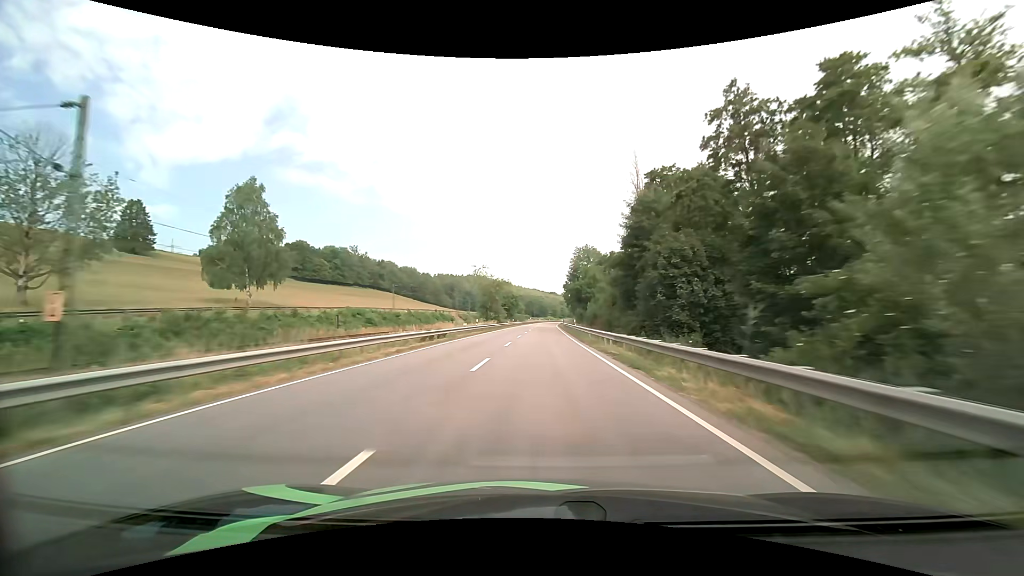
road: primary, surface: asphalt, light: Day
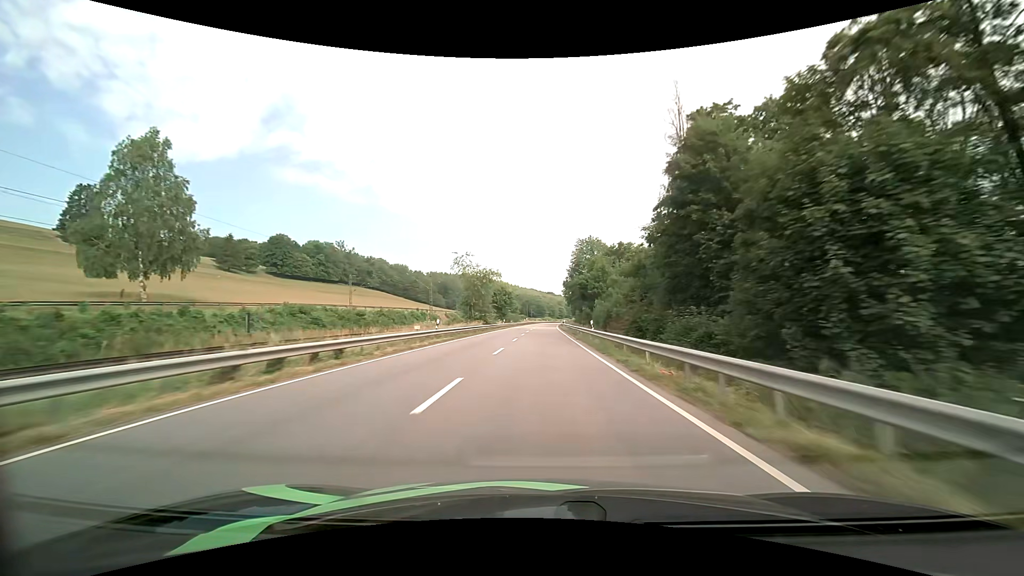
(0.0, +18.0) m; 0°
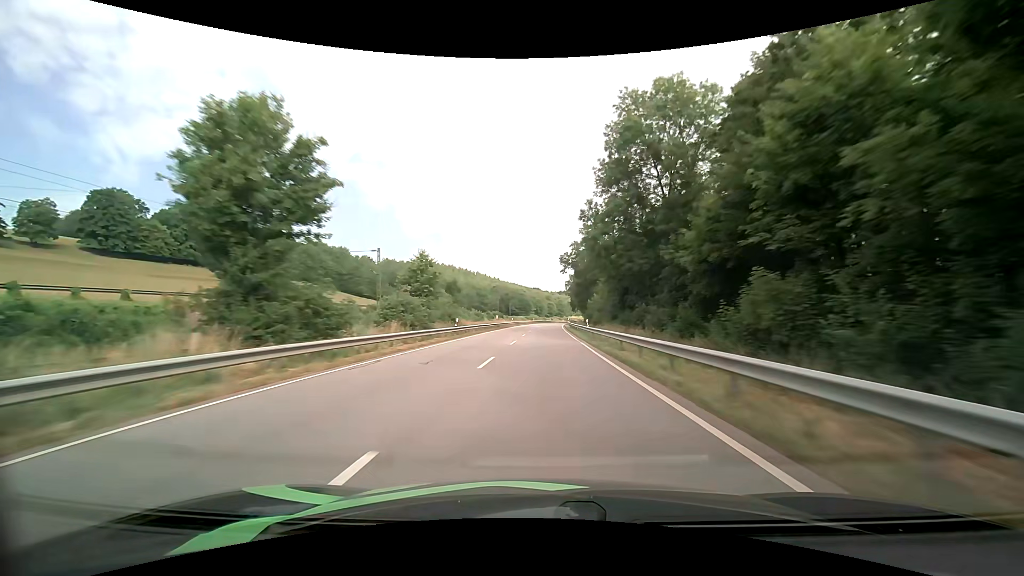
(+1.2, +90.9) m; +2°
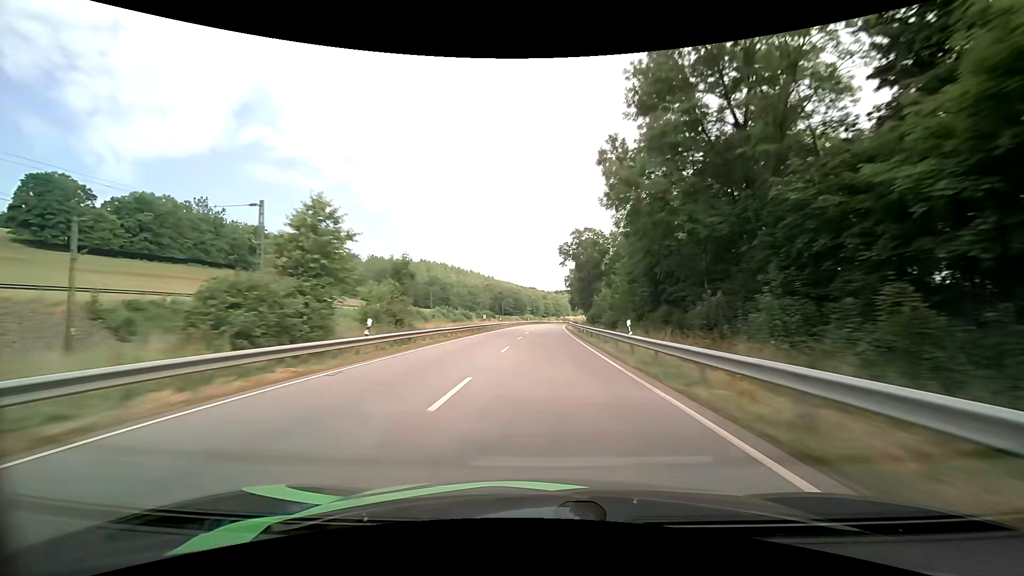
(+0.1, +18.2) m; +1°
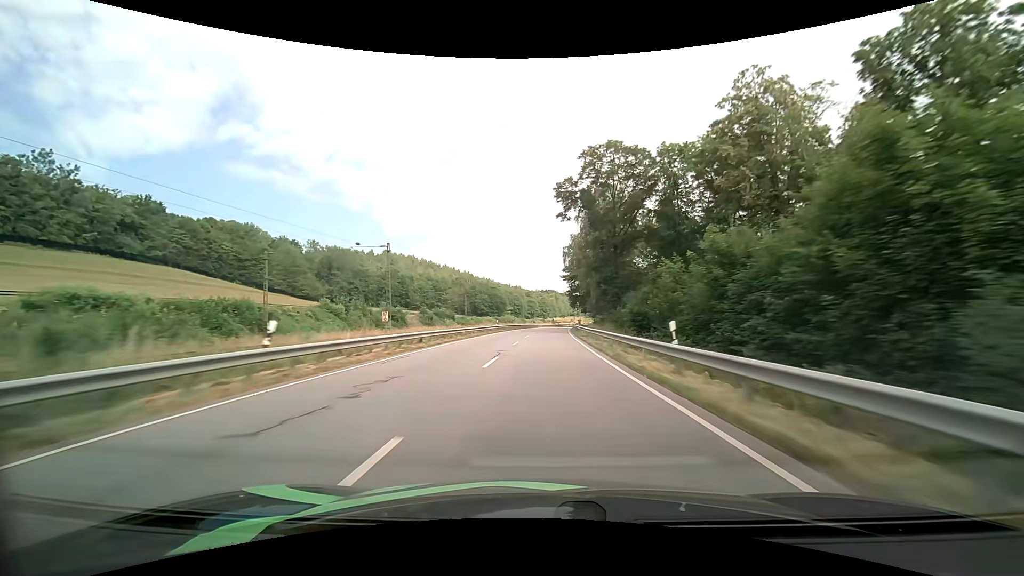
(+0.4, +54.6) m; +1°
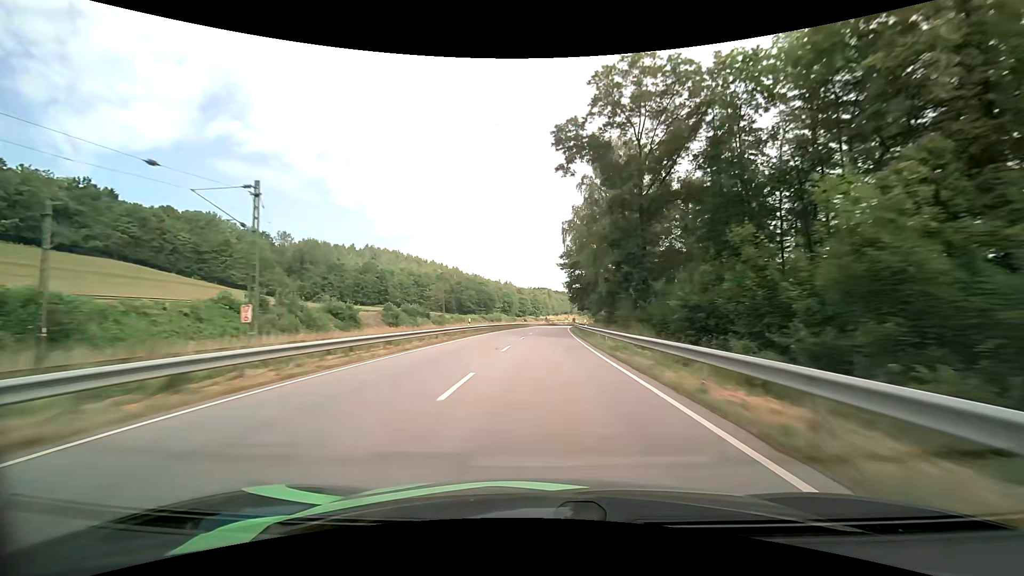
(+0.1, +18.2) m; +1°
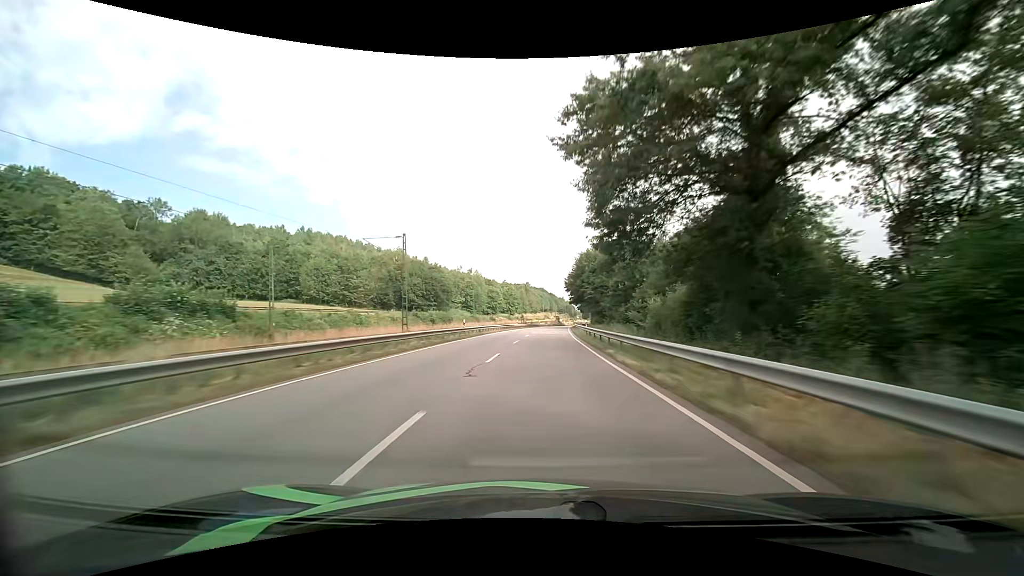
(+1.2, +53.8) m; +3°
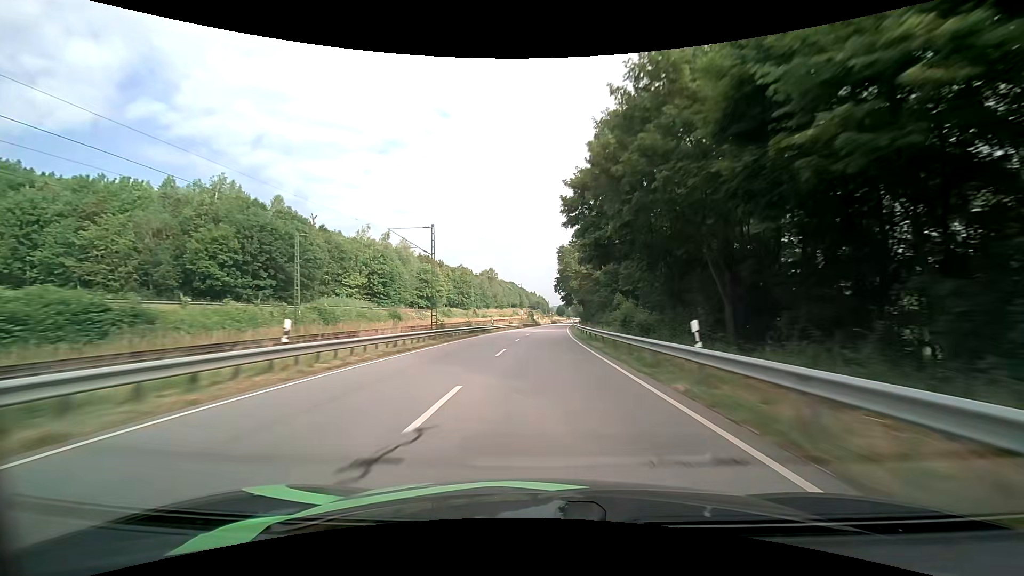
(+1.9, +70.5) m; +3°
(0, +10) (0, +20) (0, +30) (+1, +40) (+1, +50) (+2, +60) (+2, +70) (+3, +80) (+3, +90) (+4, +100) m
